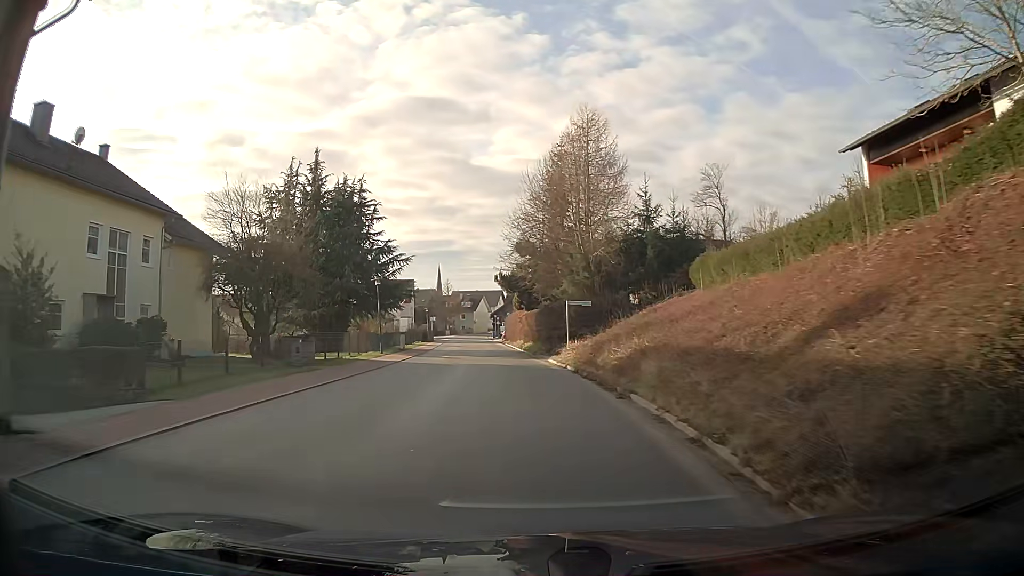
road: tertiary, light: Day
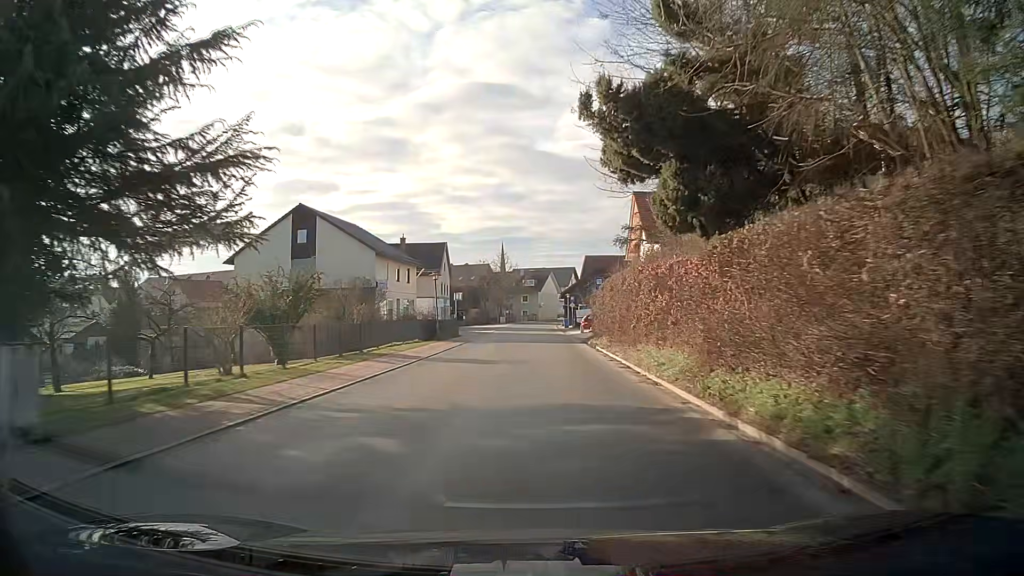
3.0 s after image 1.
(-2.3, +37.5) m; -5°
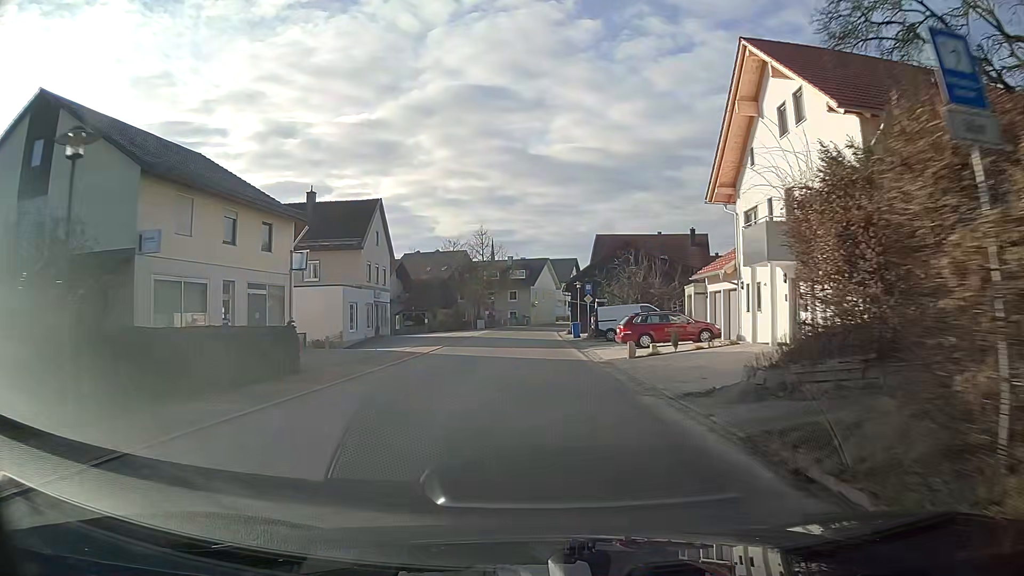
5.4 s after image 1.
(+0.2, +30.9) m; 0°
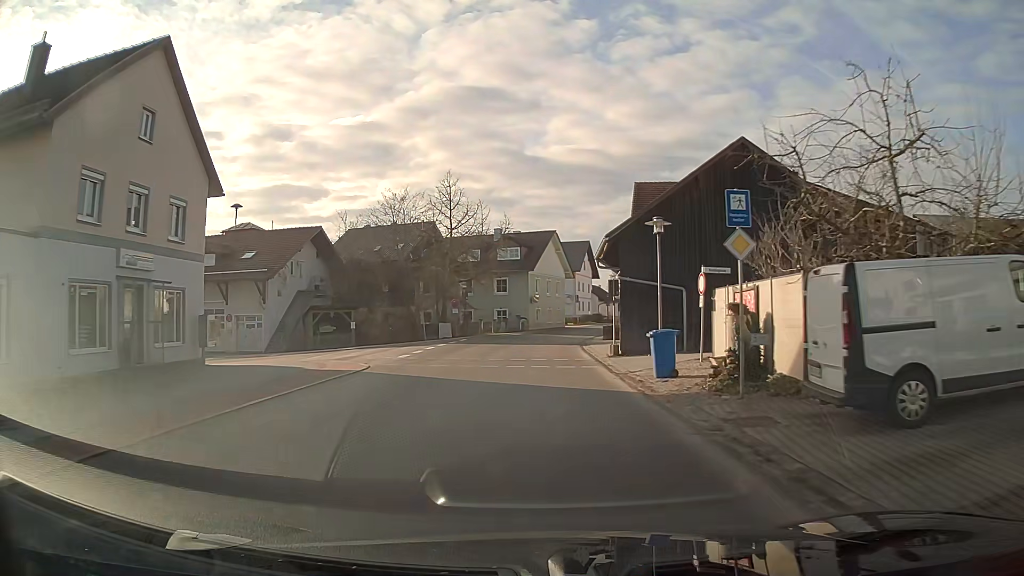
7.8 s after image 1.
(0.0, +31.1) m; 0°
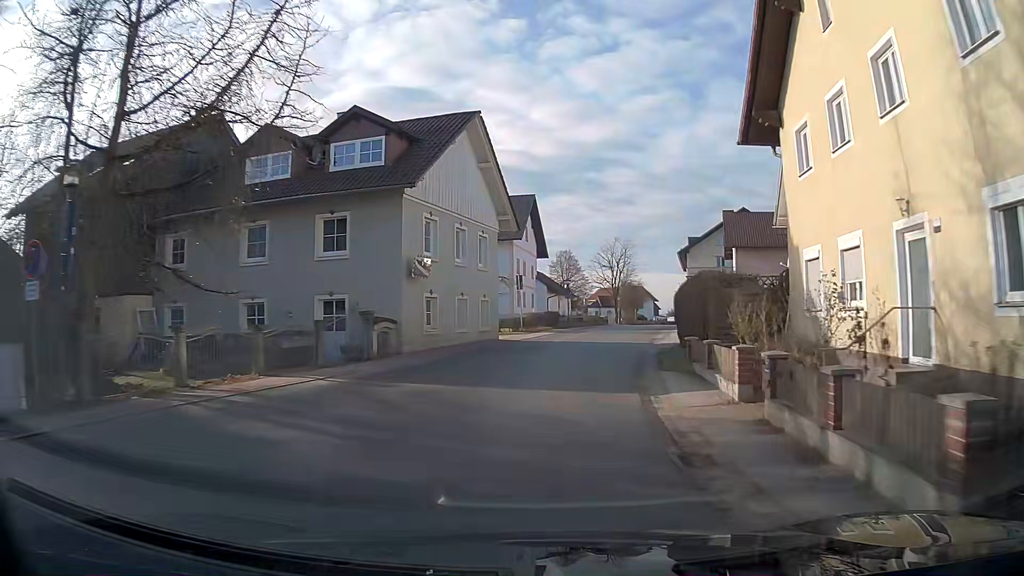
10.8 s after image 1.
(+1.5, +37.4) m; +8°
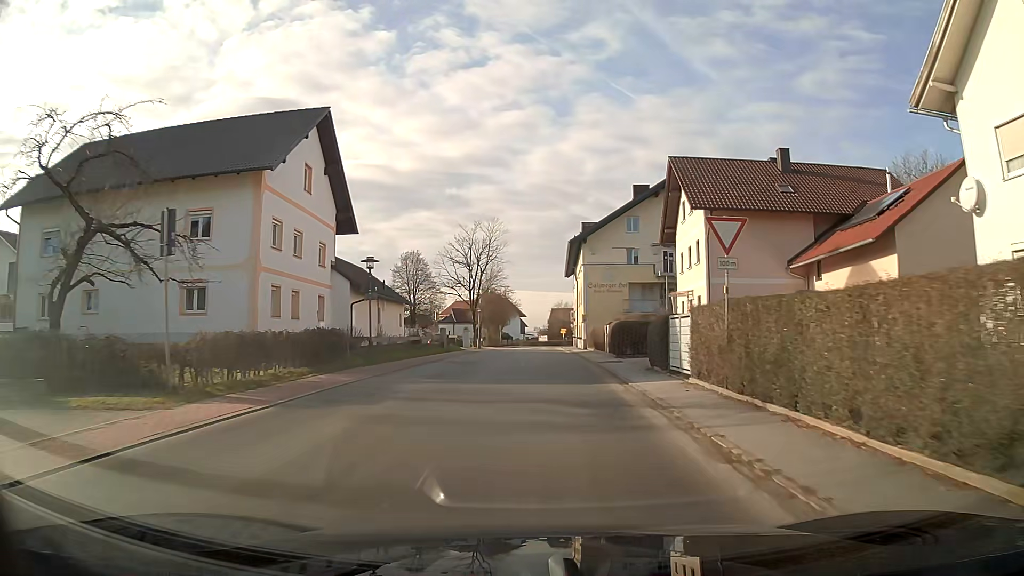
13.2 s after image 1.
(+2.9, +28.8) m; +10°
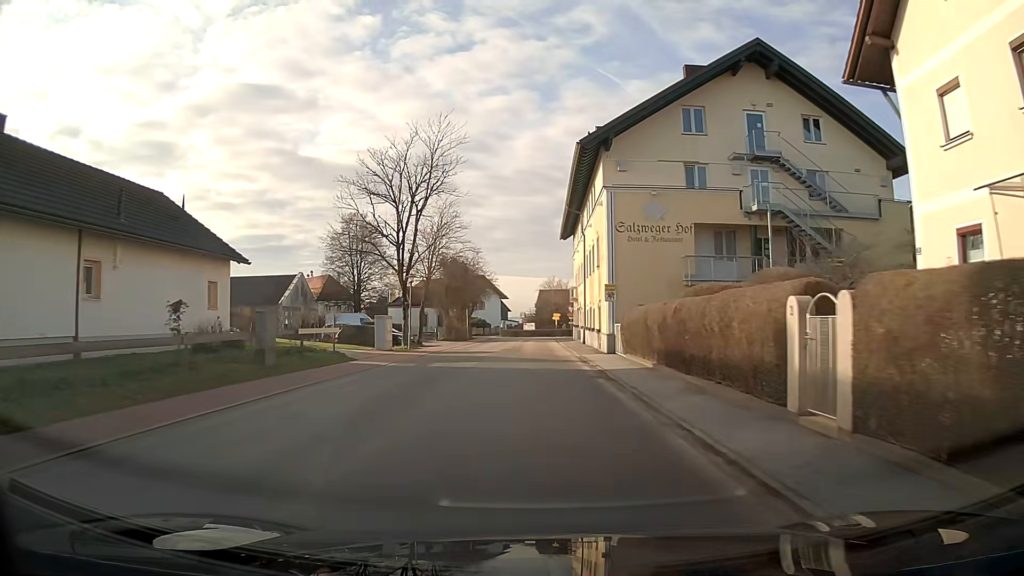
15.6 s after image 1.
(+0.4, +28.4) m; +1°
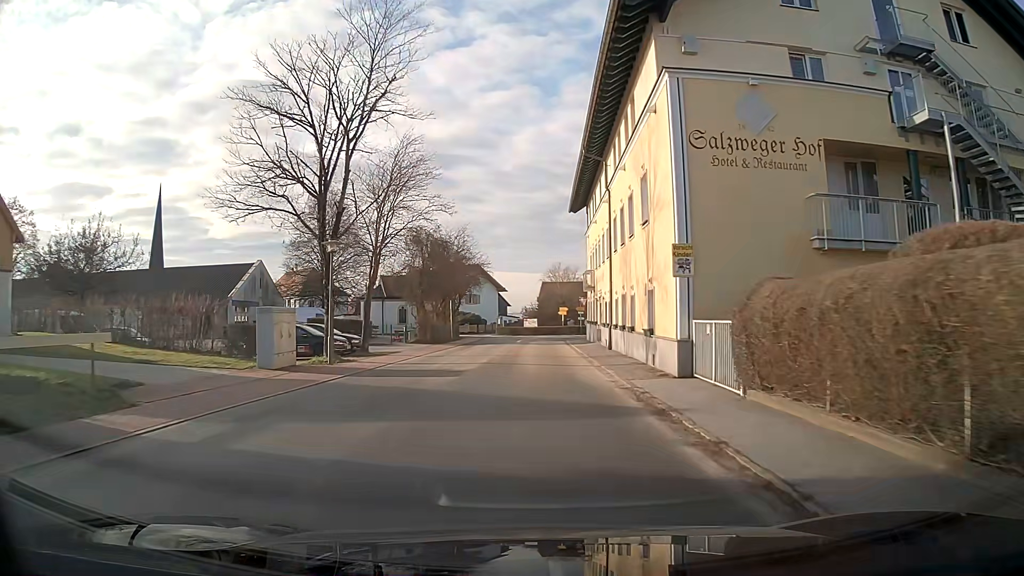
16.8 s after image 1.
(0.0, +13.9) m; 0°
(0, +10) (0, +20) (0, +30) (0, +40) (+1, +50) (+3, +60) (-2, +68) (-8, +76) (-15, +84) (-21, +91) m
